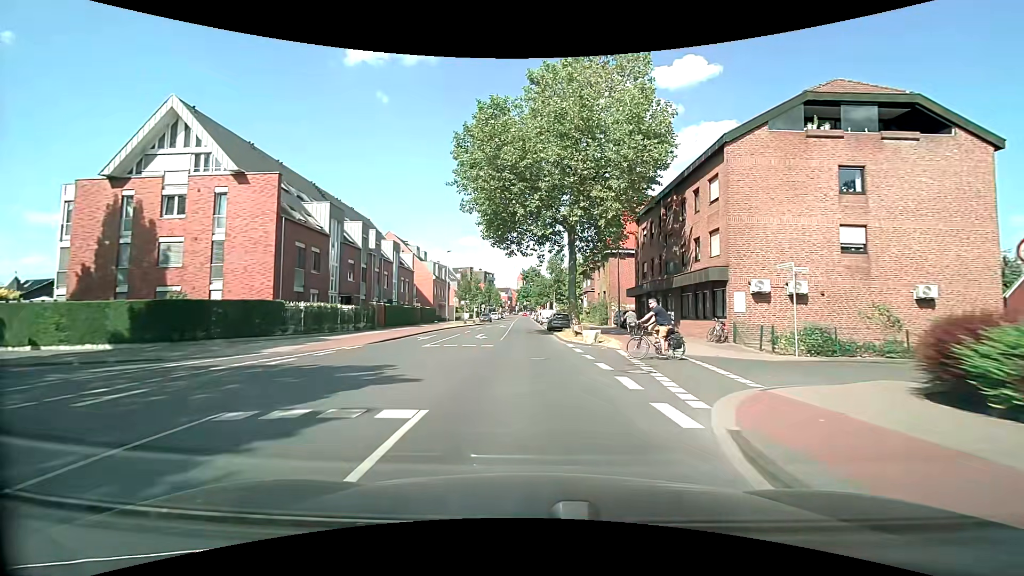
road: tertiary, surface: asphalt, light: Day
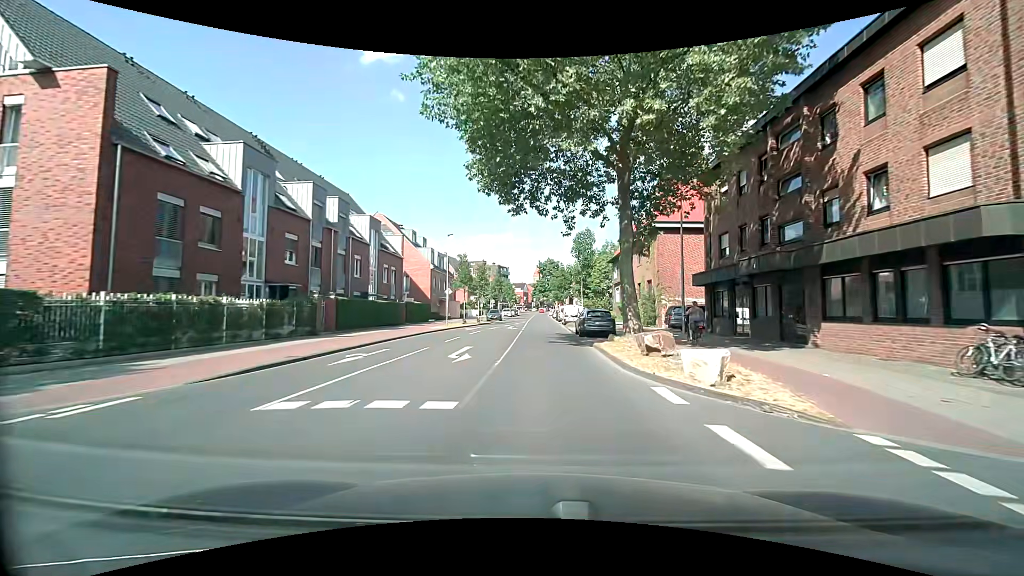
(-0.3, +13.3) m; -2°
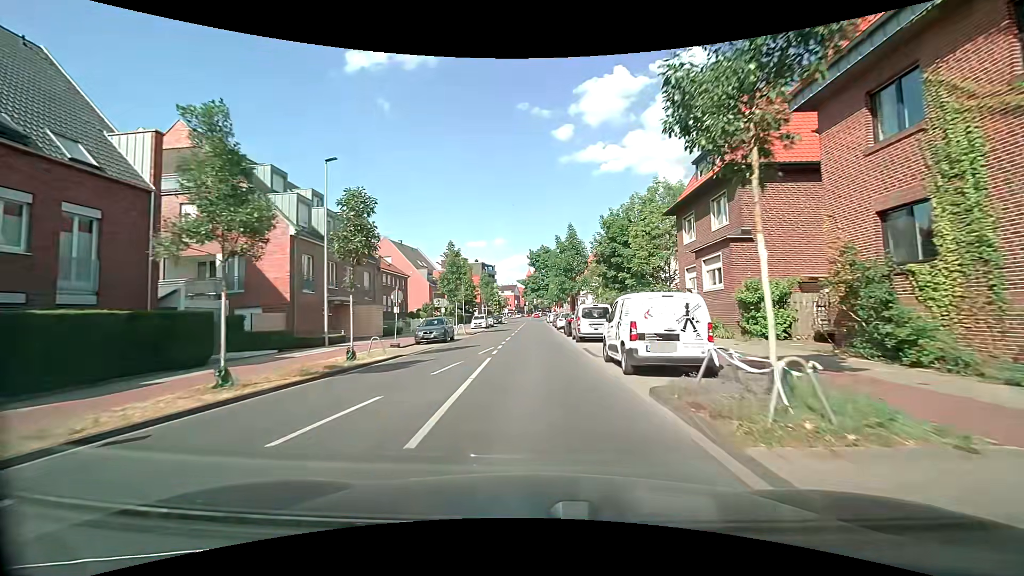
(+0.5, +32.9) m; 0°
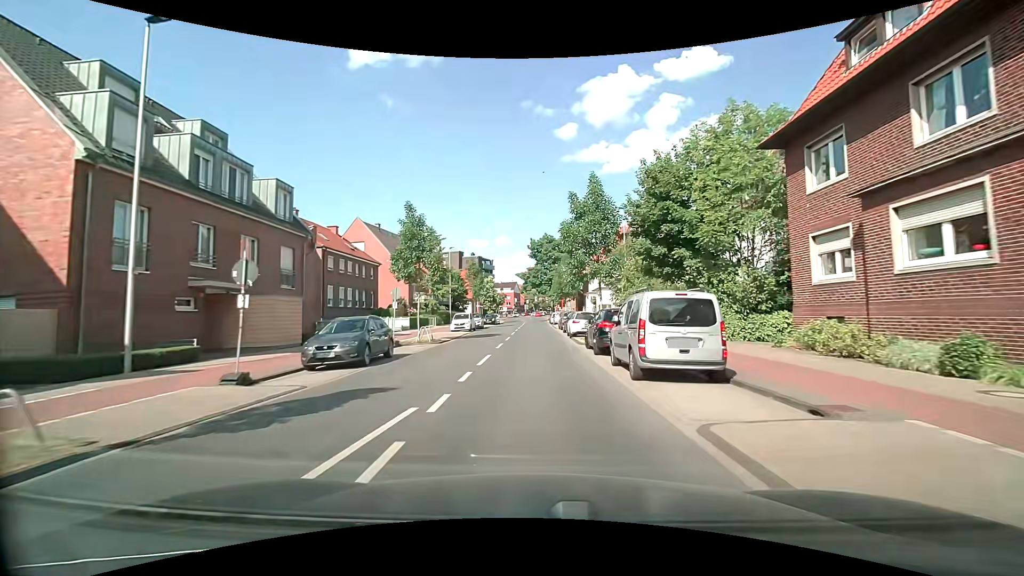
(+0.1, +13.4) m; +1°
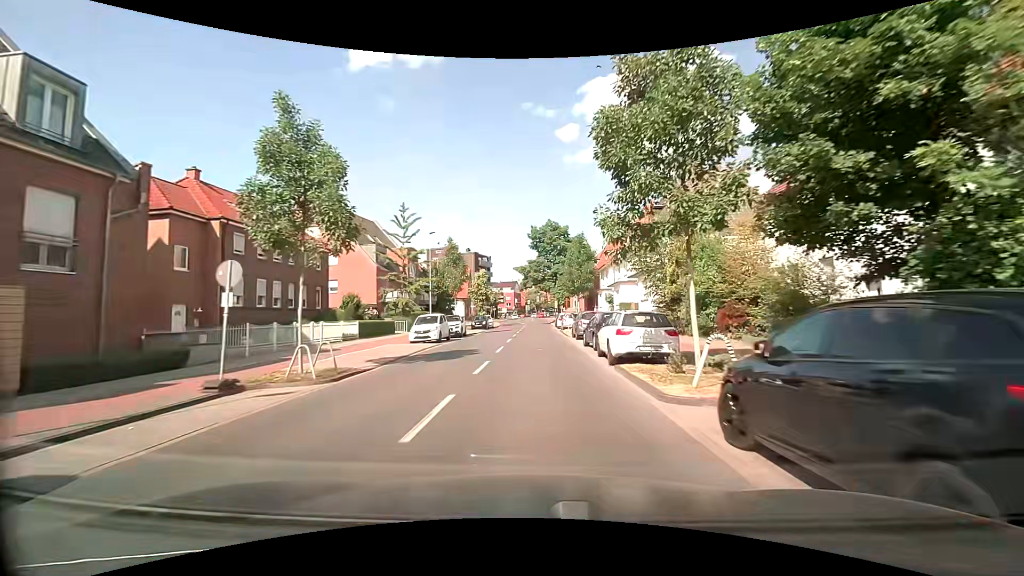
(-0.1, +13.7) m; 0°
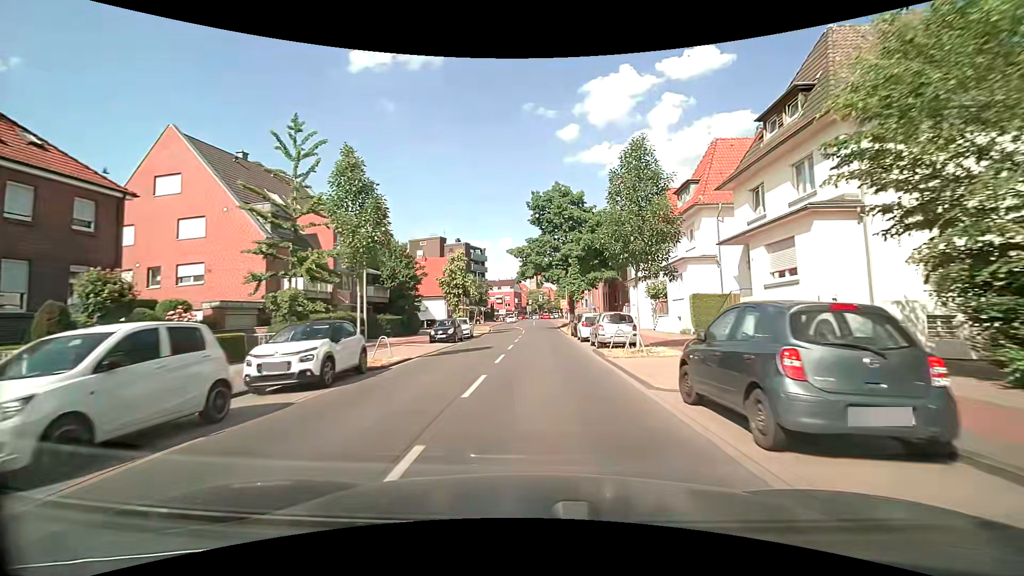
(-0.1, +21.3) m; 0°
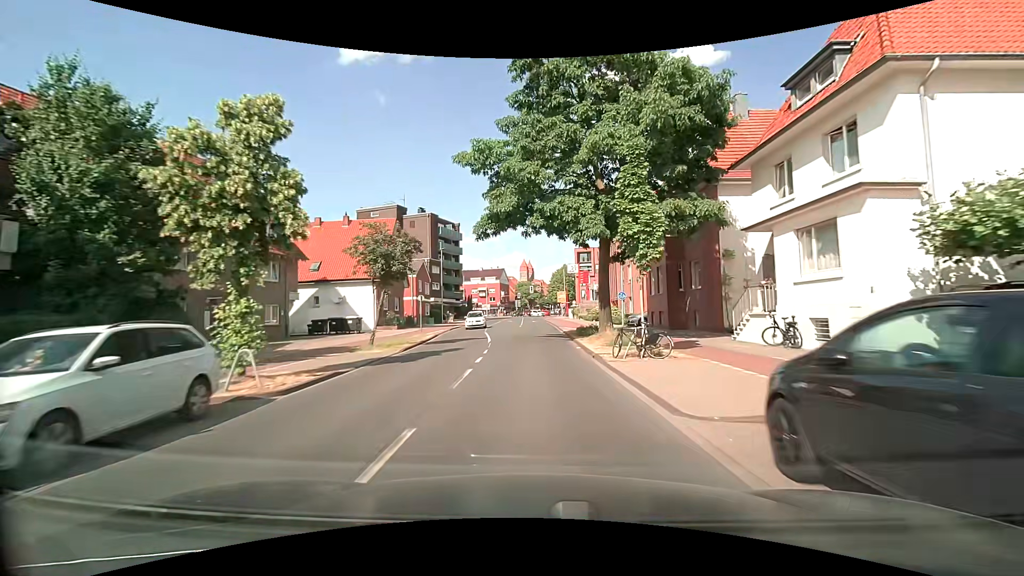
(+0.2, +29.6) m; +1°
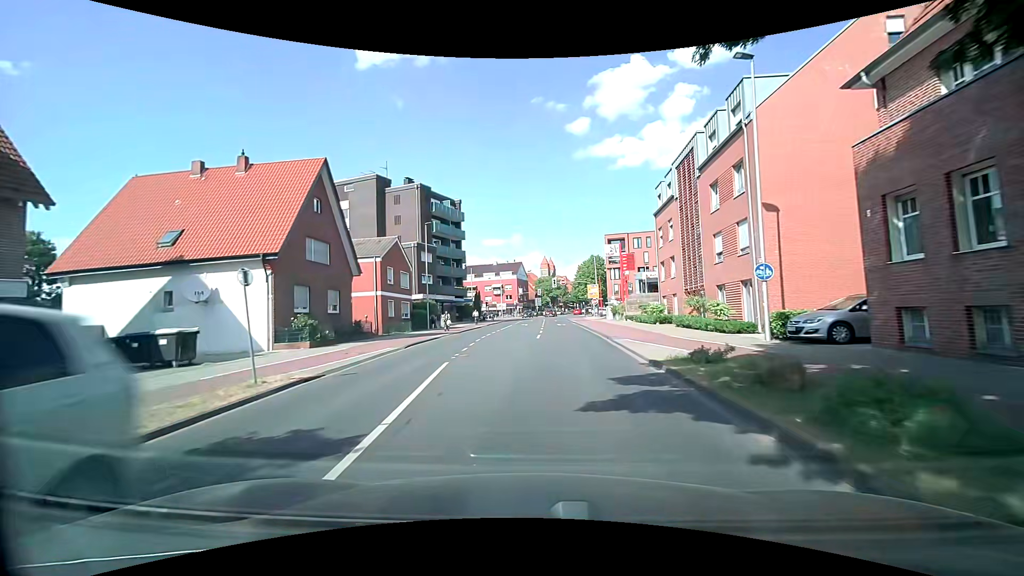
(-0.2, +20.9) m; -2°
